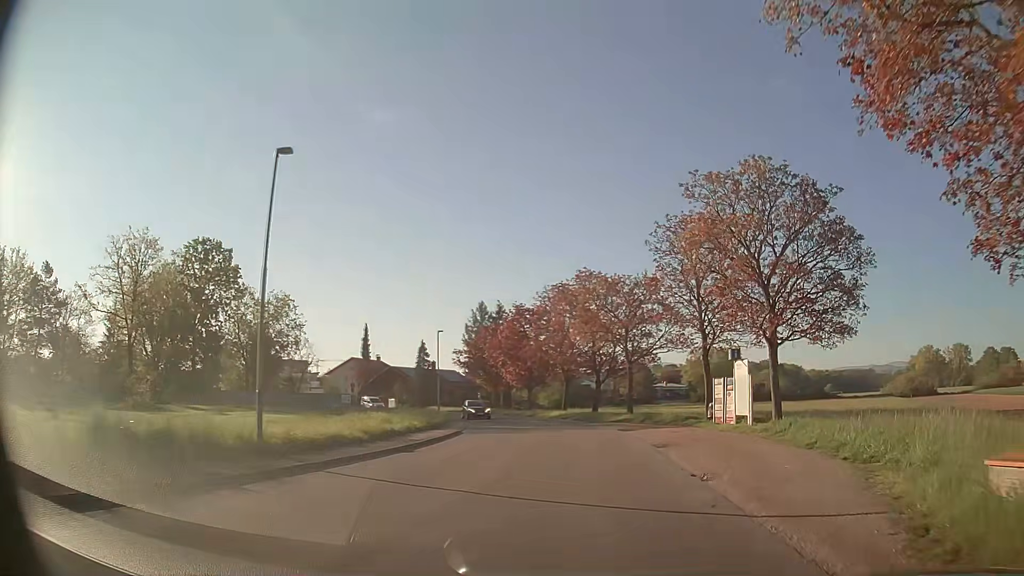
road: unclassified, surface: asphalt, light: Day
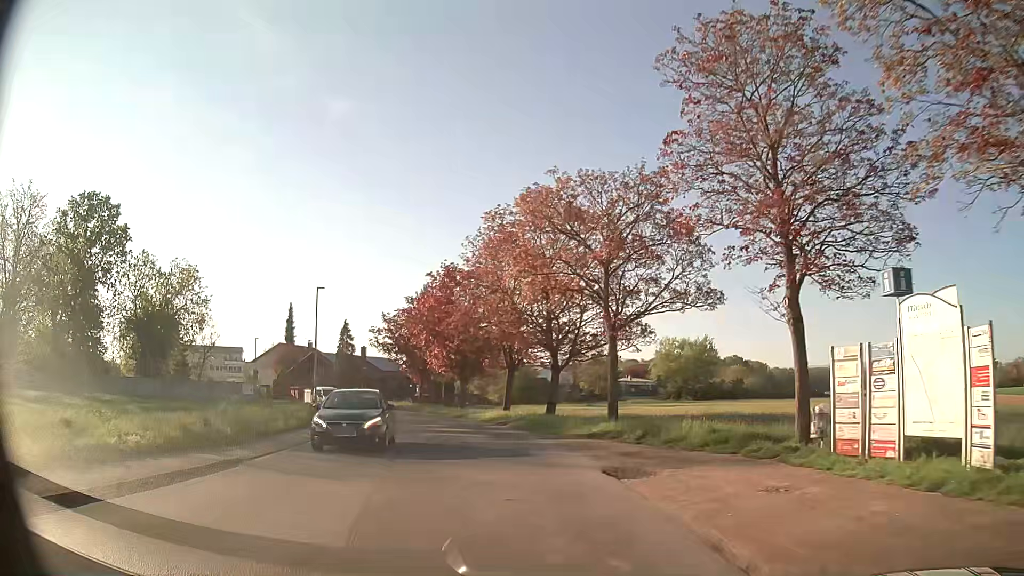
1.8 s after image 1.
(+1.1, +16.8) m; +4°
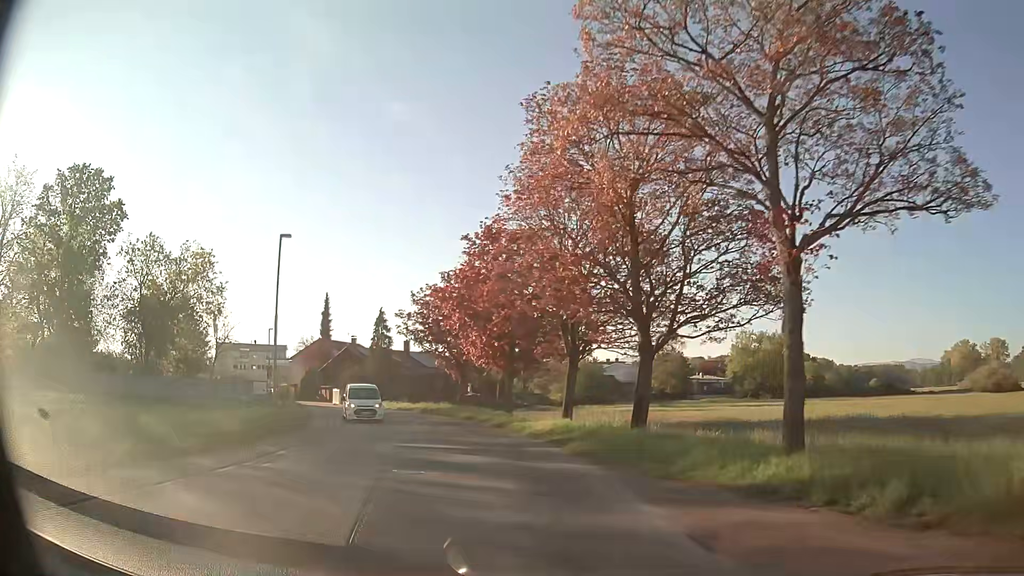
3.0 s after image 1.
(-0.5, +11.5) m; -5°
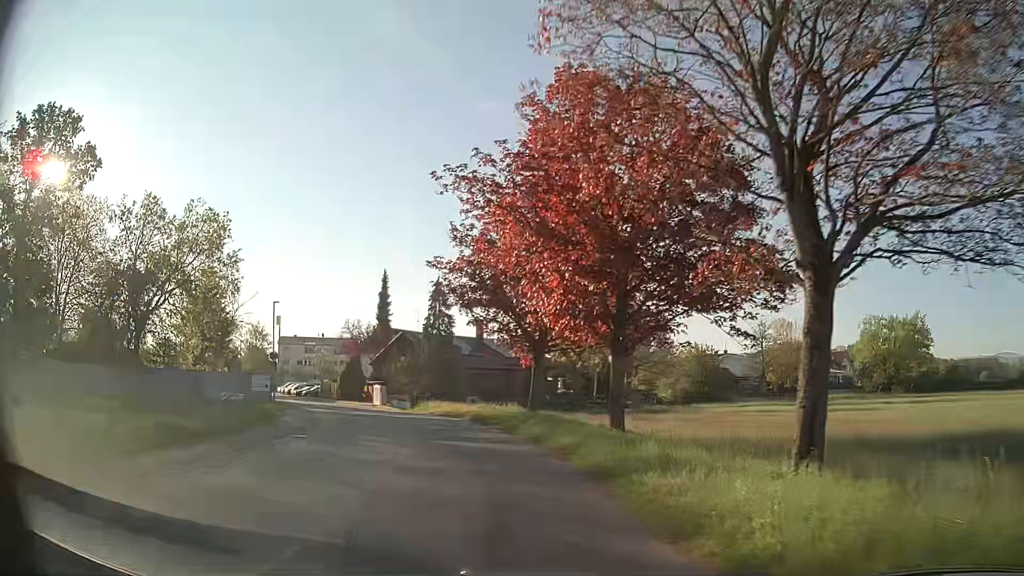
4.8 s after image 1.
(-1.2, +17.5) m; -9°
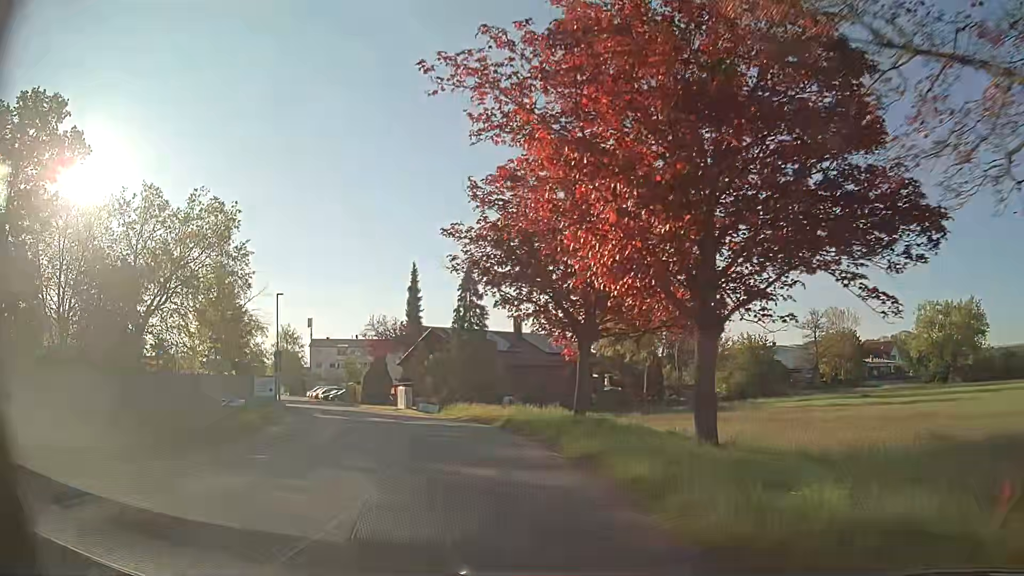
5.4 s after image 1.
(-0.1, +5.8) m; -3°
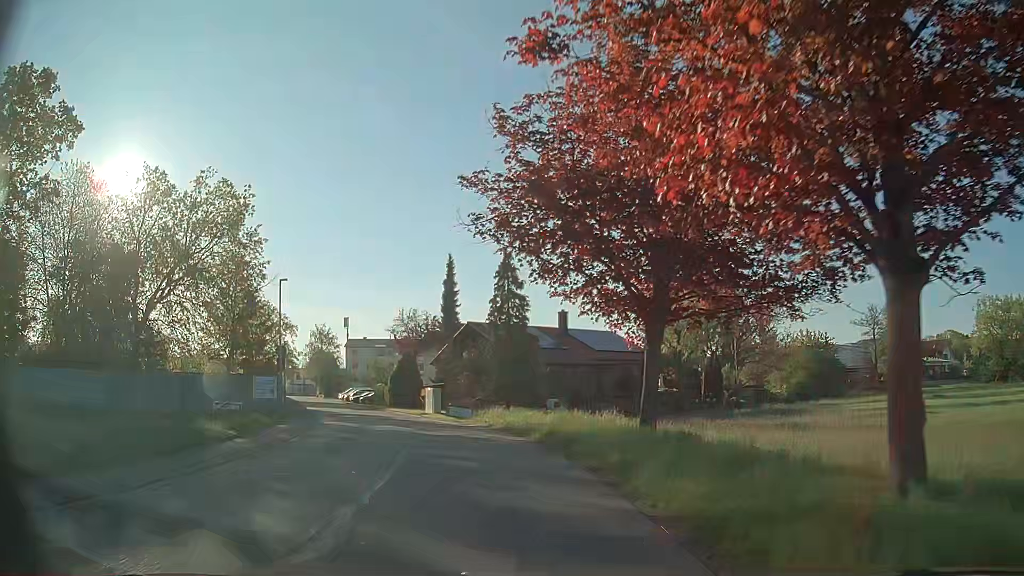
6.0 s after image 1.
(-0.2, +5.8) m; -4°
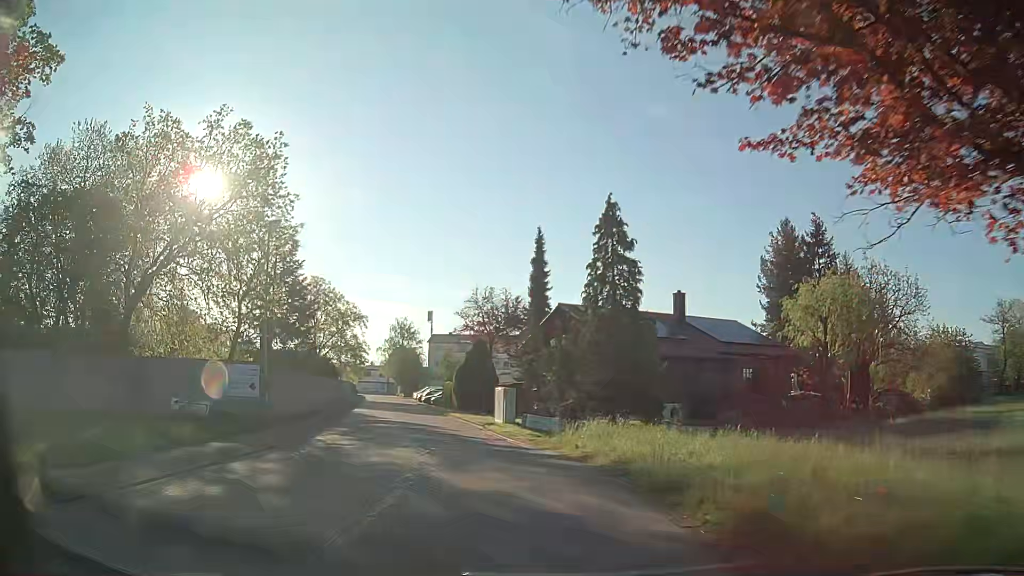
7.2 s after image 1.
(-0.8, +11.6) m; -8°
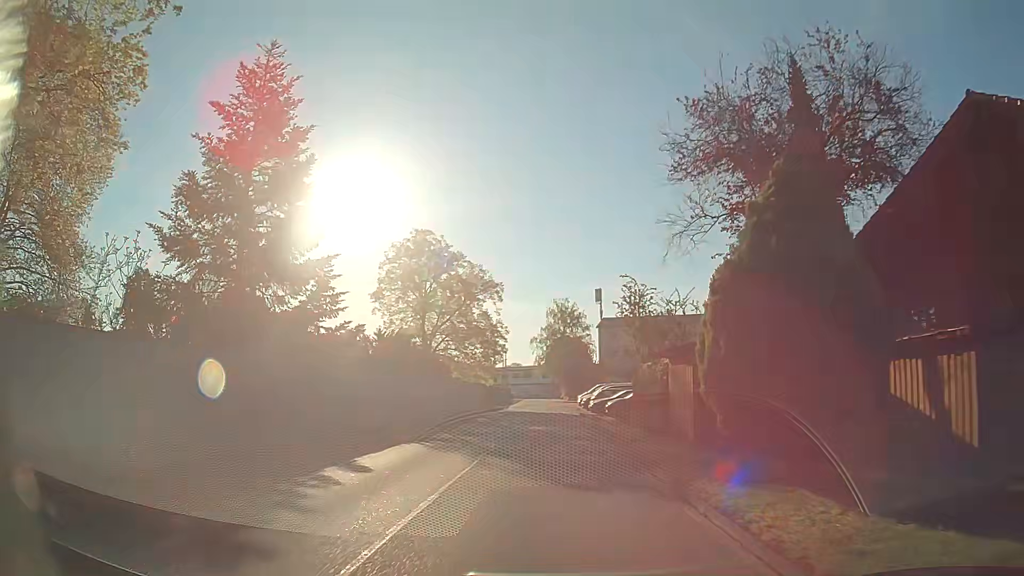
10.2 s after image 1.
(-5.2, +29.4) m; -16°
(0, +10) (0, +20) (0, +30) (0, +40) (0, +50) (0, +60) (0, +70) (0, +80) (0, +90) (0, +100) m
